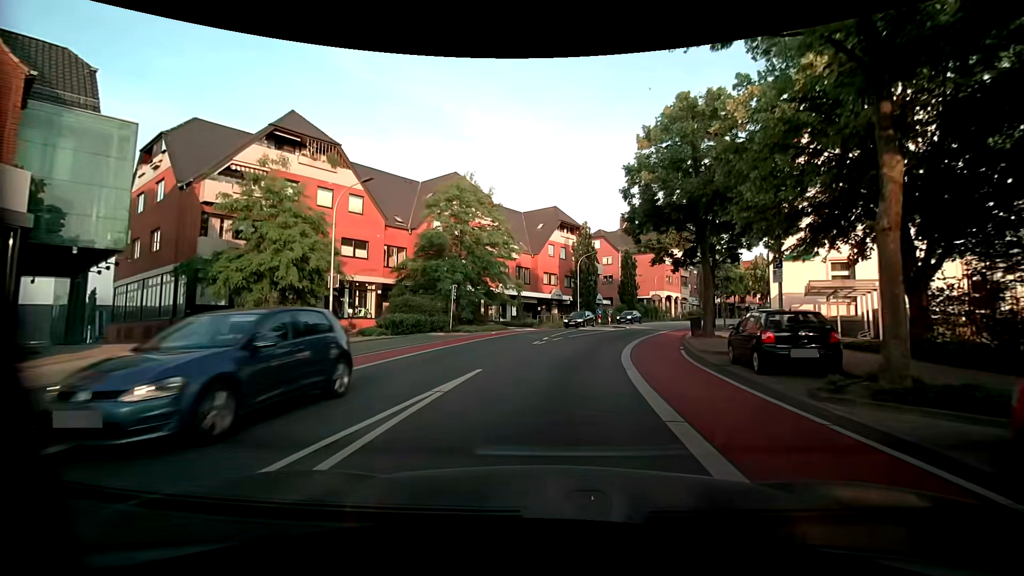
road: unclassified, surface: asphalt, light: Day
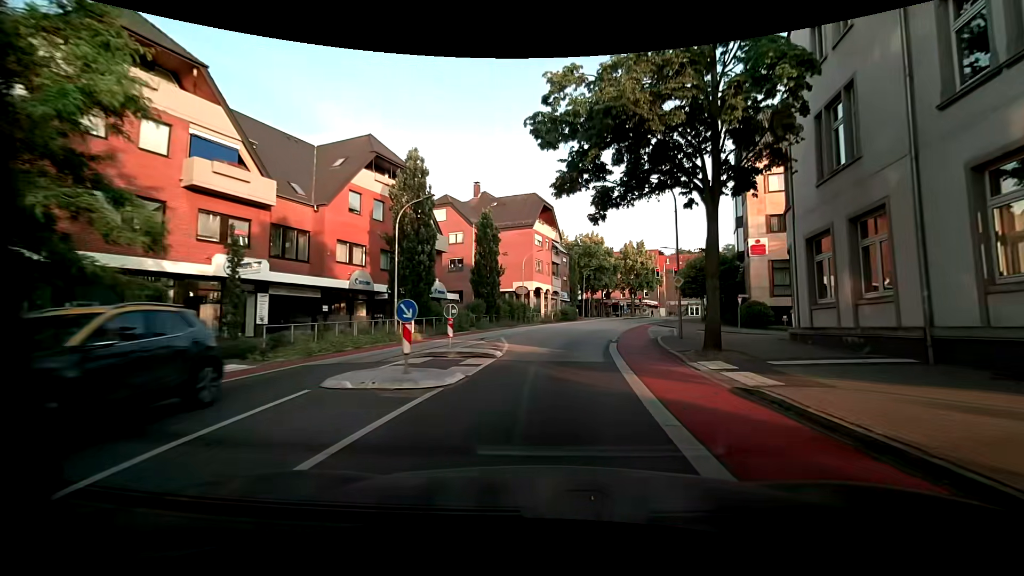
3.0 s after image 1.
(+2.9, +26.3) m; +17°
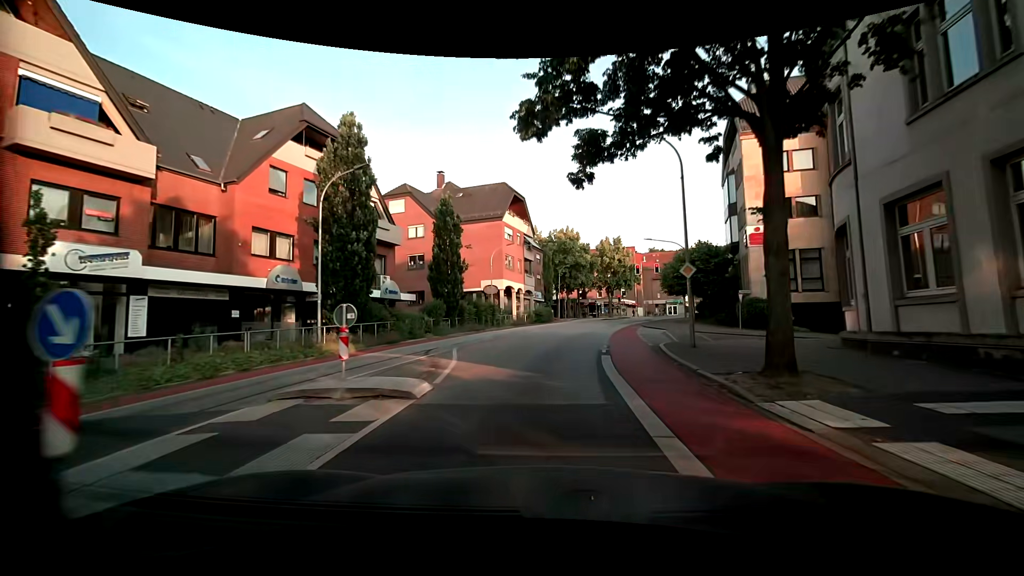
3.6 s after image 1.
(+0.2, +6.1) m; +3°
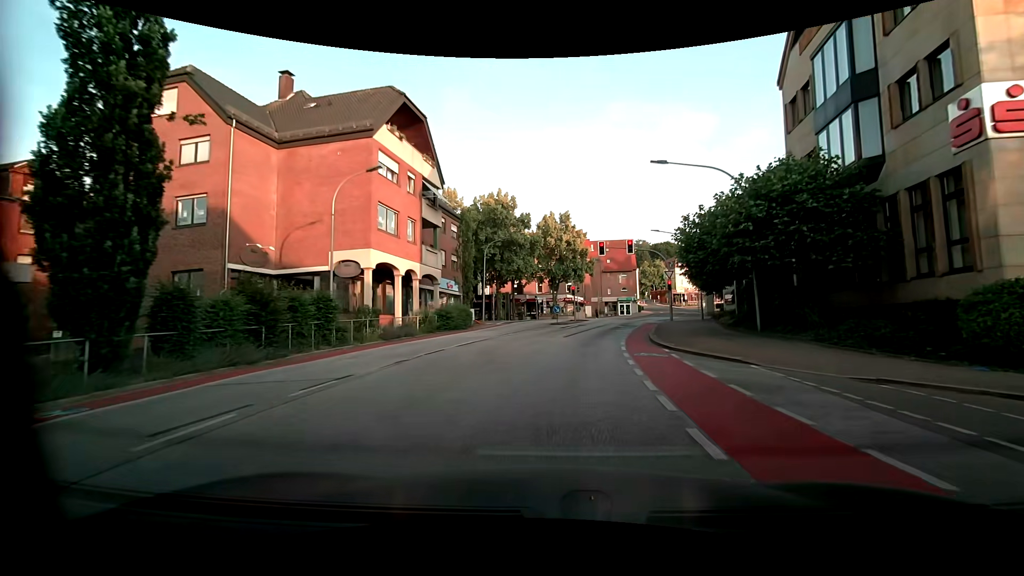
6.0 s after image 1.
(+1.2, +24.0) m; +7°
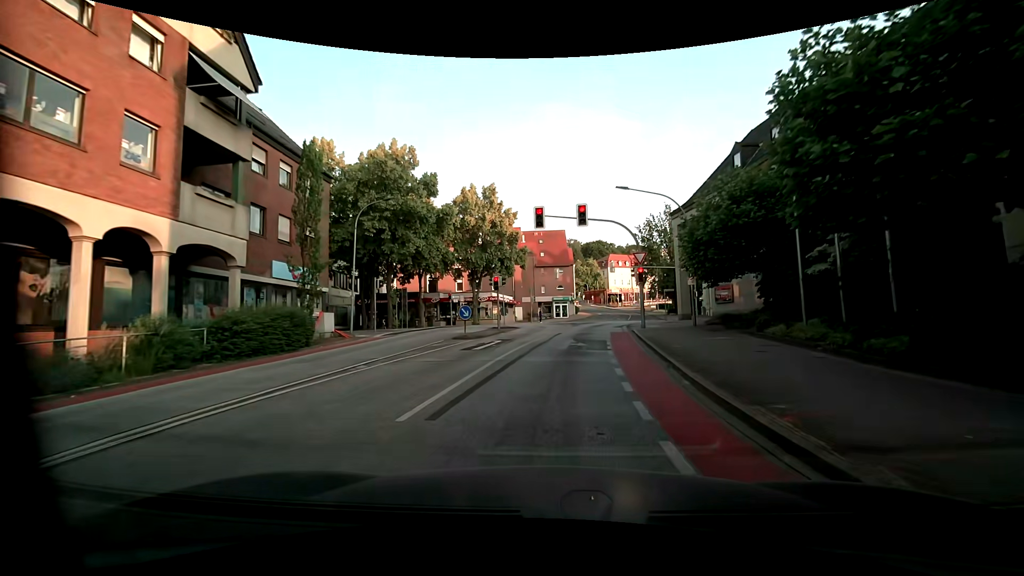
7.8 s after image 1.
(+1.1, +16.2) m; +8°
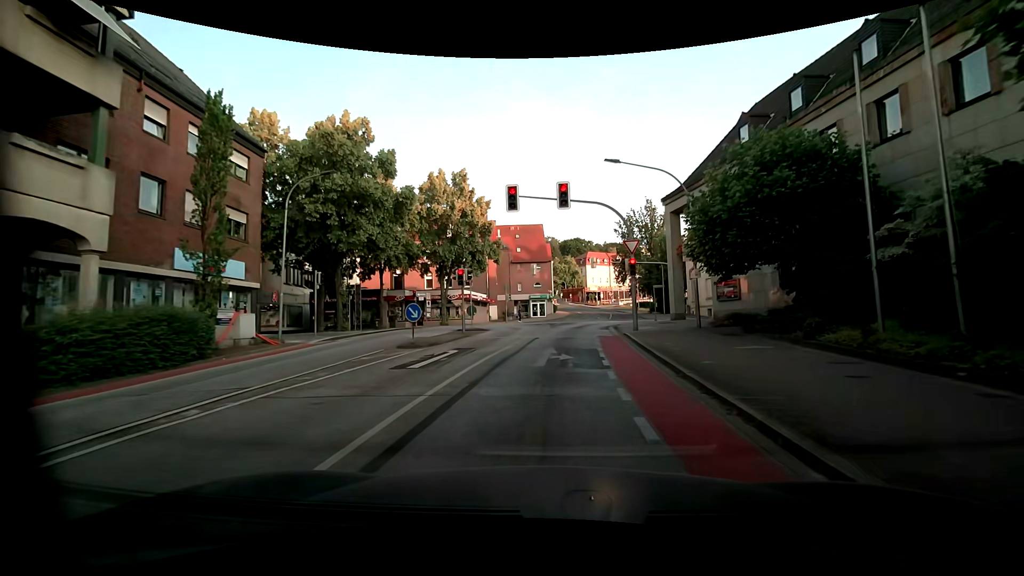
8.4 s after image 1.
(+0.1, +4.8) m; +2°
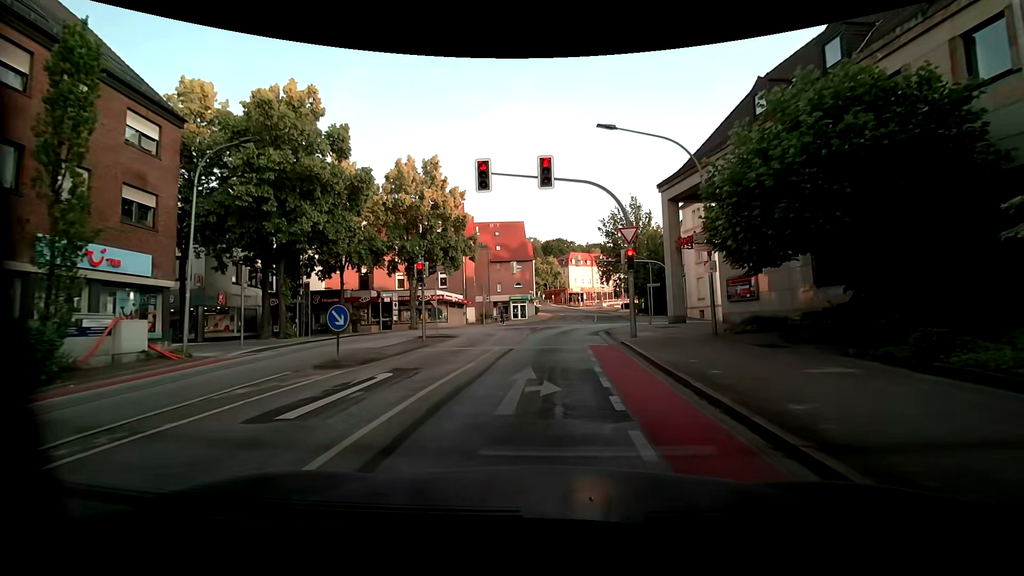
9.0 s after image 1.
(0.0, +4.5) m; +1°
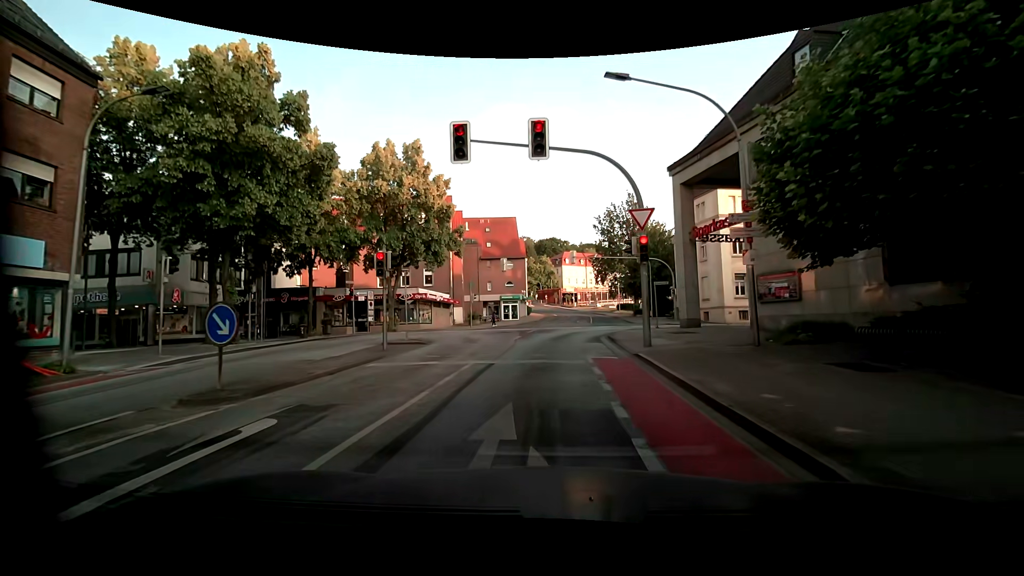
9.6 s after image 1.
(+0.1, +3.9) m; +2°
(0, +10) (0, +20) (+2, +30) (+4, +40) (+6, +49) (+7, +59) (+8, +69) (+8, +79) (+8, +89) (+7, +99) m
